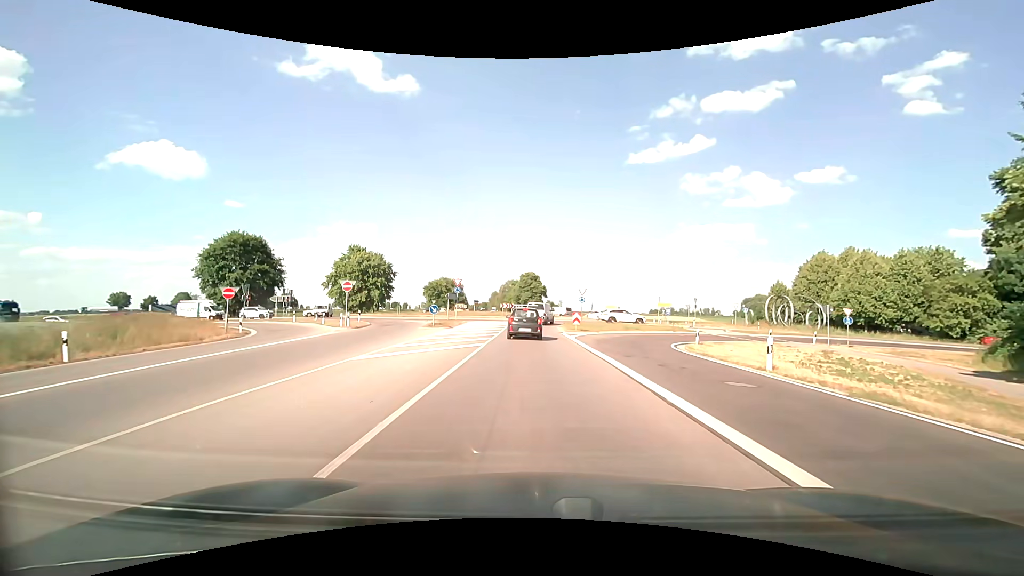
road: secondary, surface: asphalt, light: Day
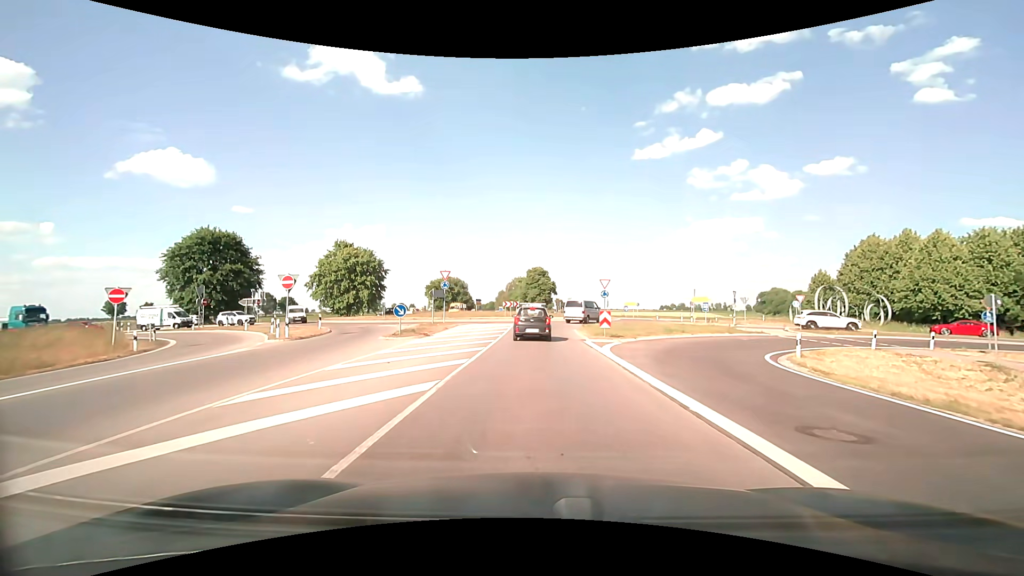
(-0.1, +10.0) m; -1°
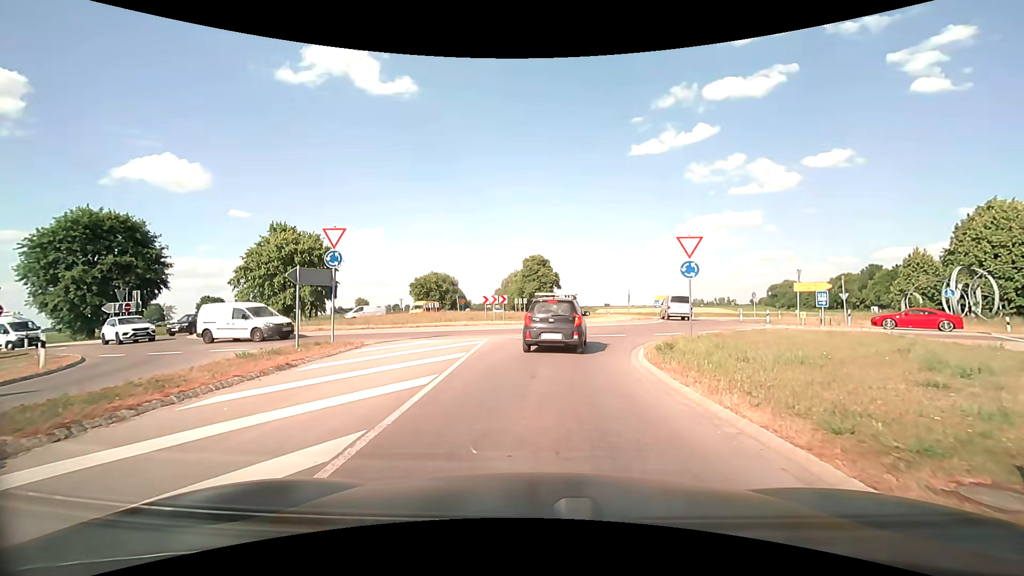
(0.0, +19.8) m; 0°
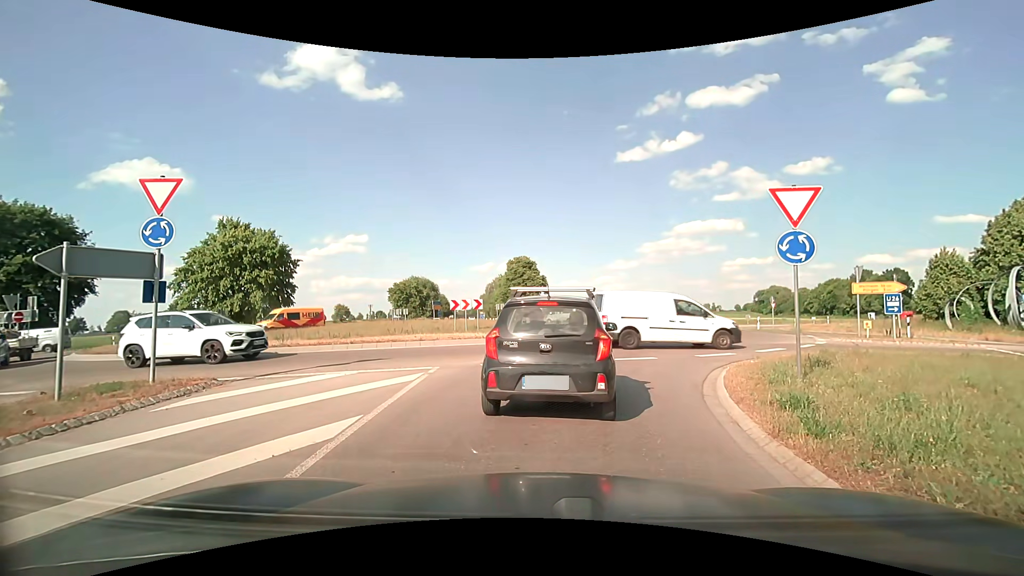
(0.0, +6.8) m; +1°
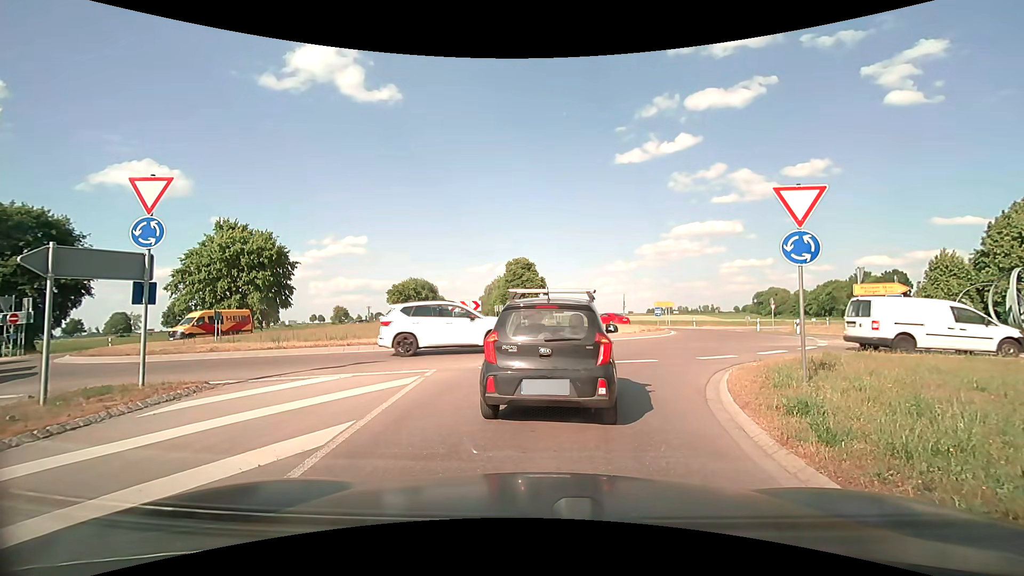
(0.0, +0.2) m; 0°
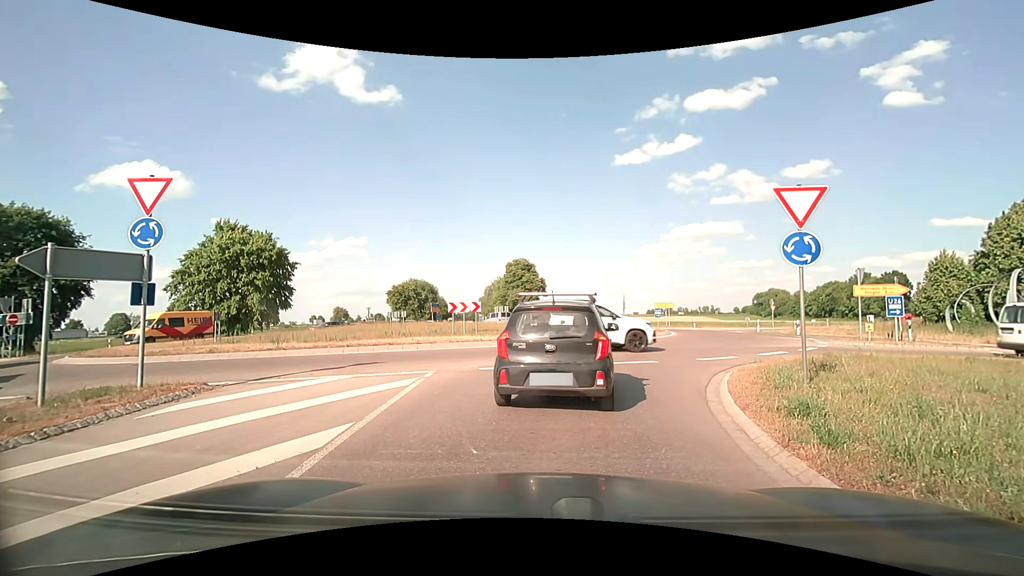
(0.0, 0.0) m; 0°
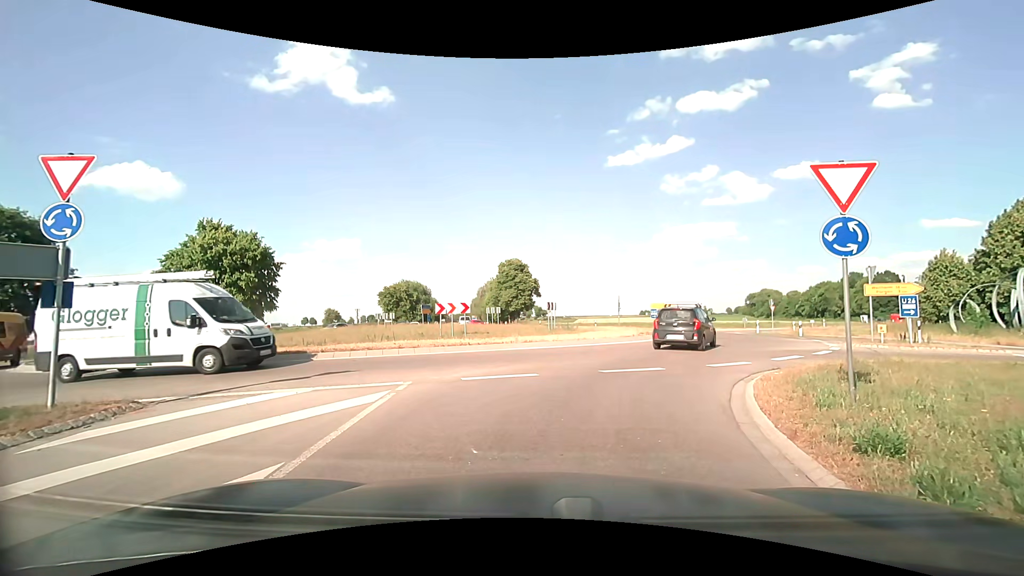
(0.0, +1.5) m; 0°
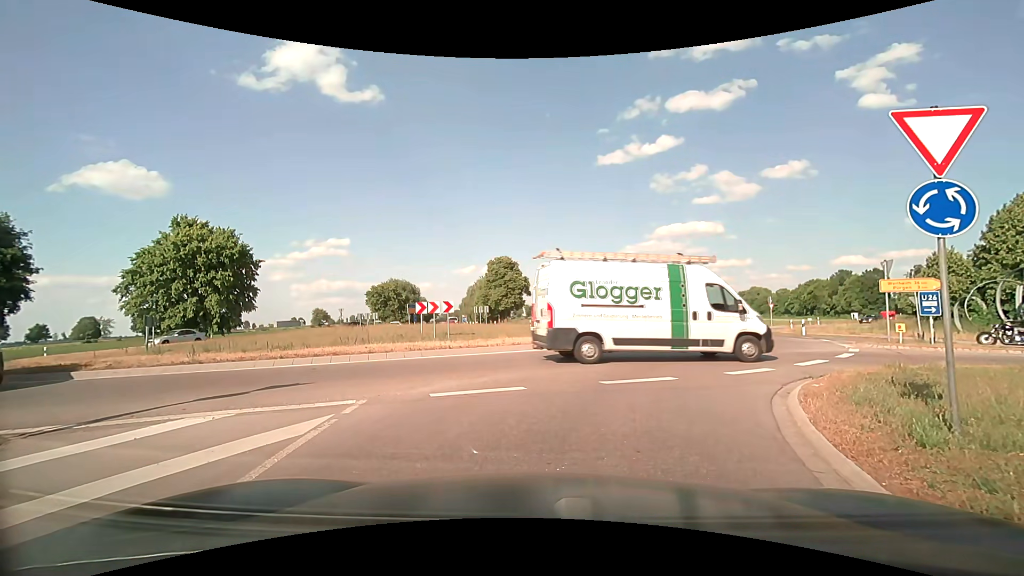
(0.0, +1.9) m; 0°
